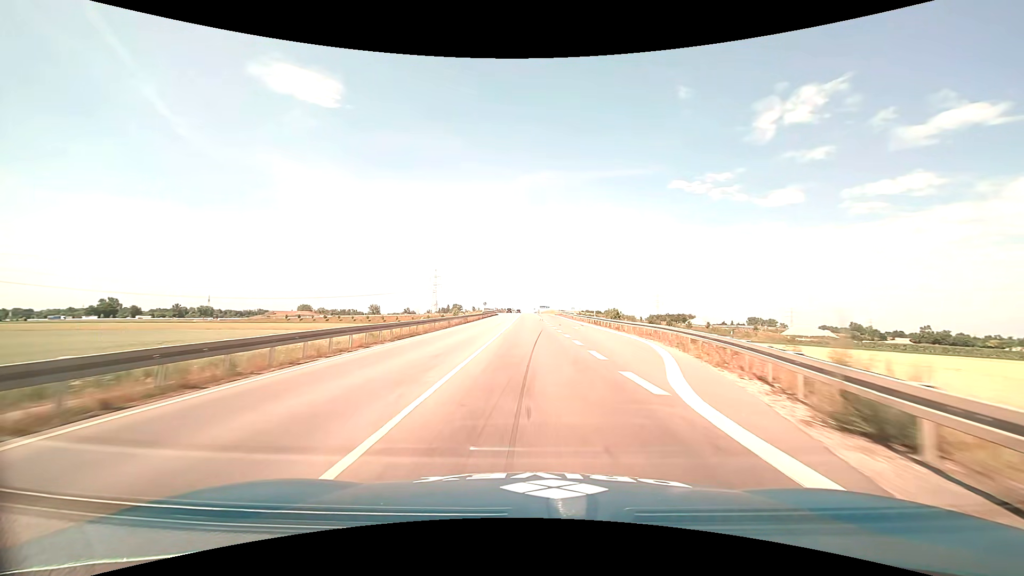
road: primary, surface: asphalt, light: Day
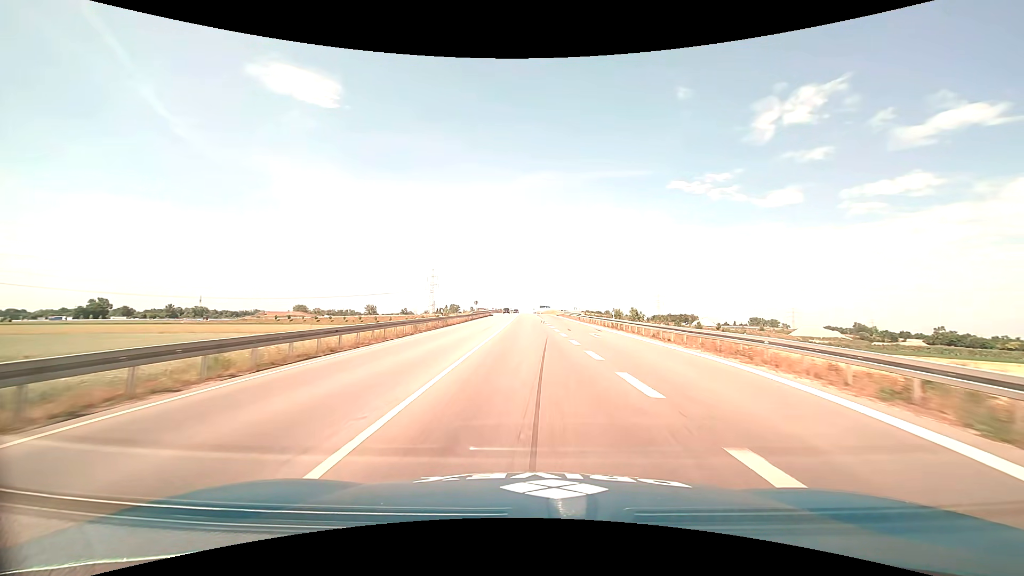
(0.0, +12.4) m; 0°
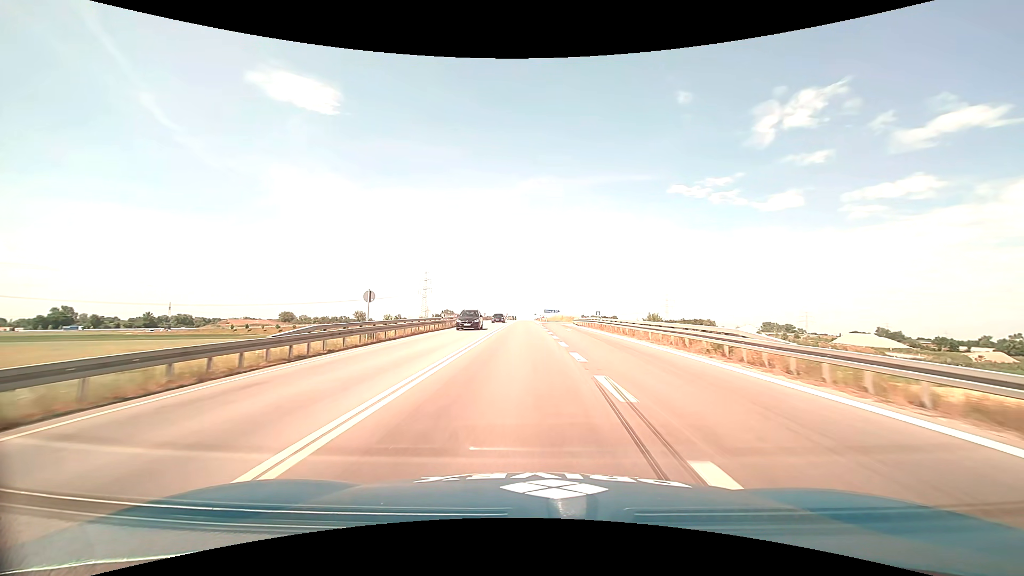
(0.0, +48.4) m; 0°
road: trunk
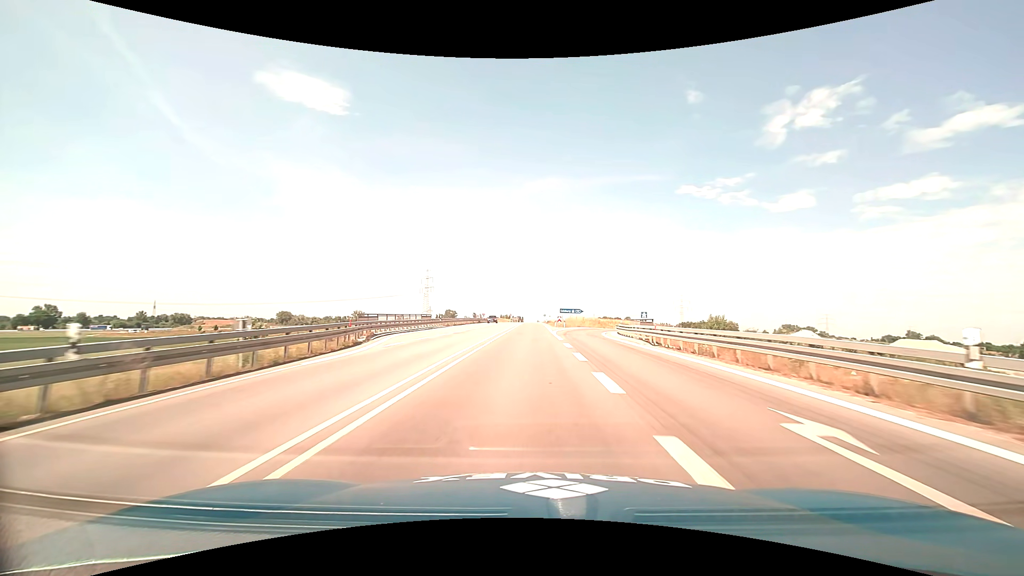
(-0.3, +35.0) m; -1°
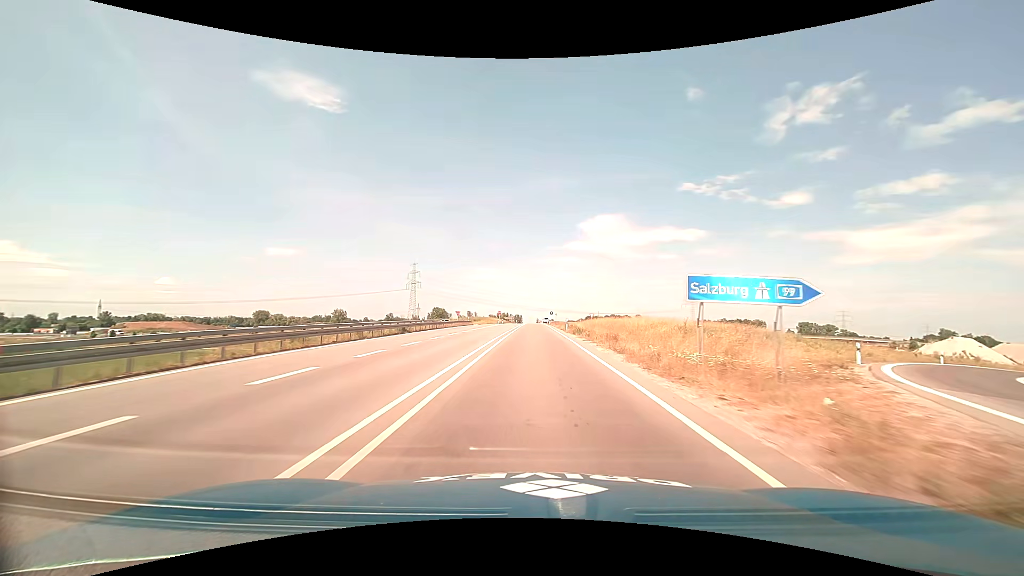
(-0.3, +58.9) m; 0°
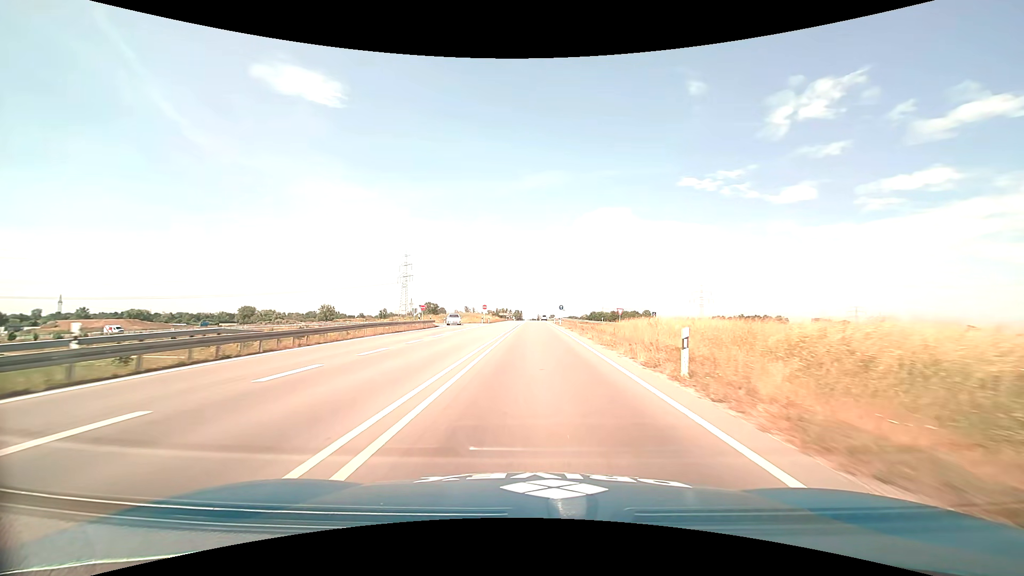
(+0.1, +36.0) m; 0°
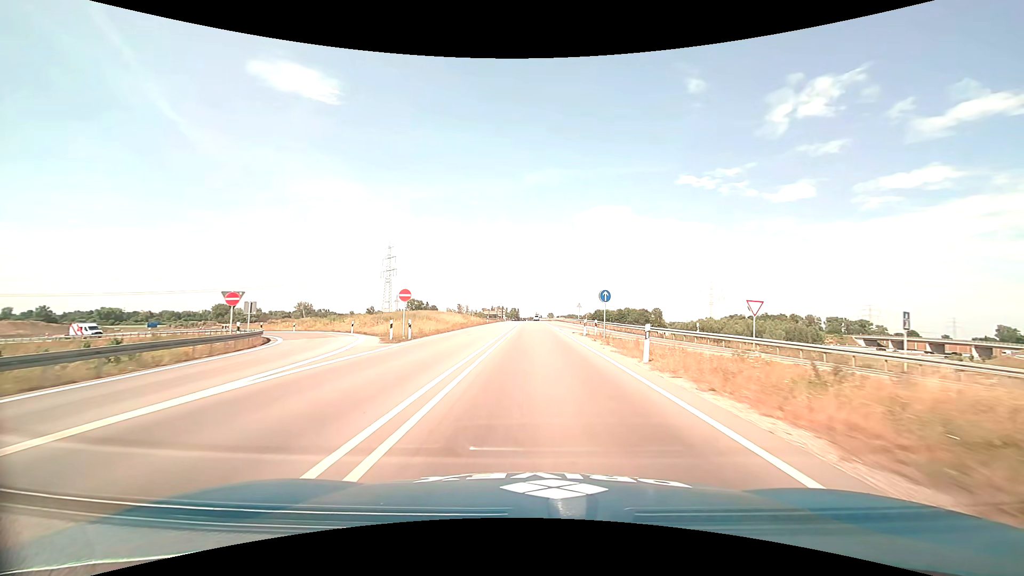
(0.0, +47.1) m; 0°
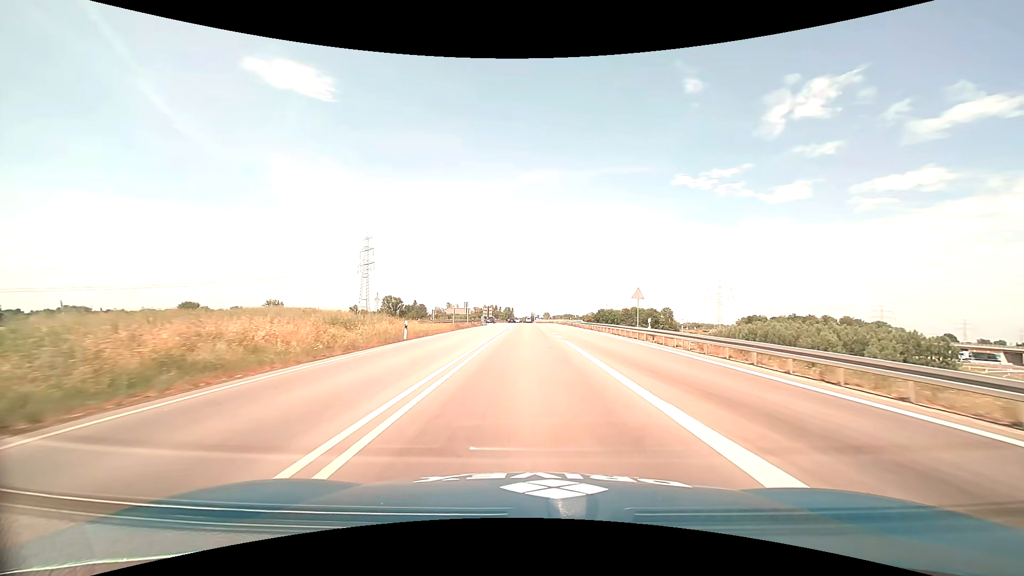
(+0.2, +46.5) m; +1°
(0, +10) (0, +20) (0, +30) (0, +40) (0, +50) (0, +60) (0, +70) (0, +80) (-1, +90) (-1, +100) m
